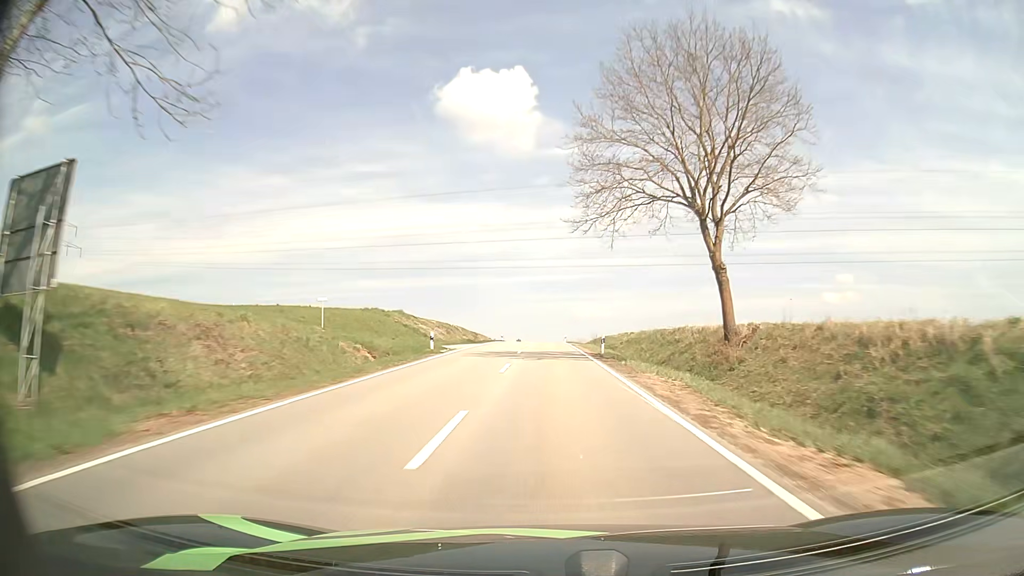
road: tertiary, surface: asphalt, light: Day
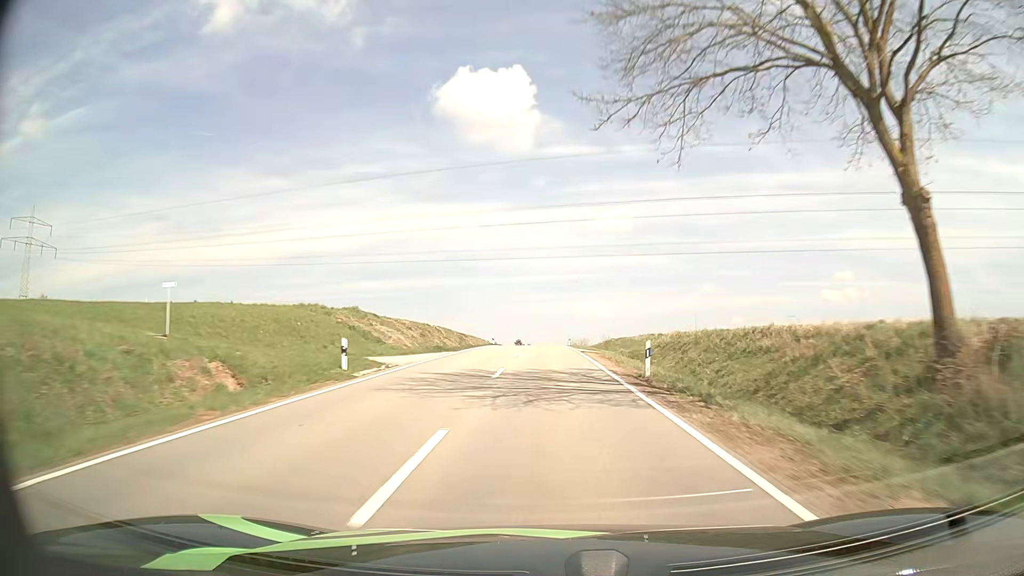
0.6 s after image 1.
(0.0, +14.2) m; 0°
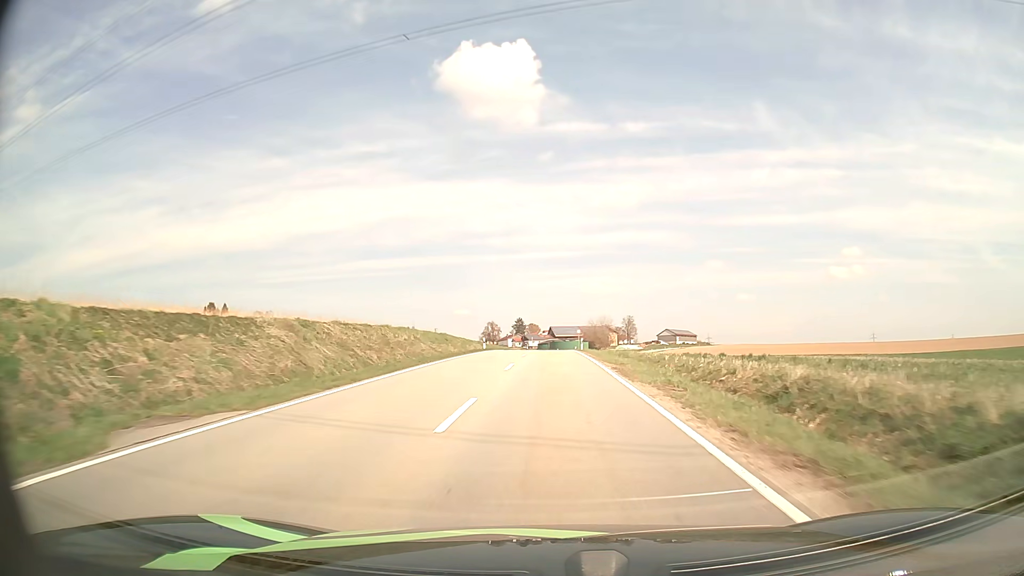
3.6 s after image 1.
(0.0, +70.4) m; 0°
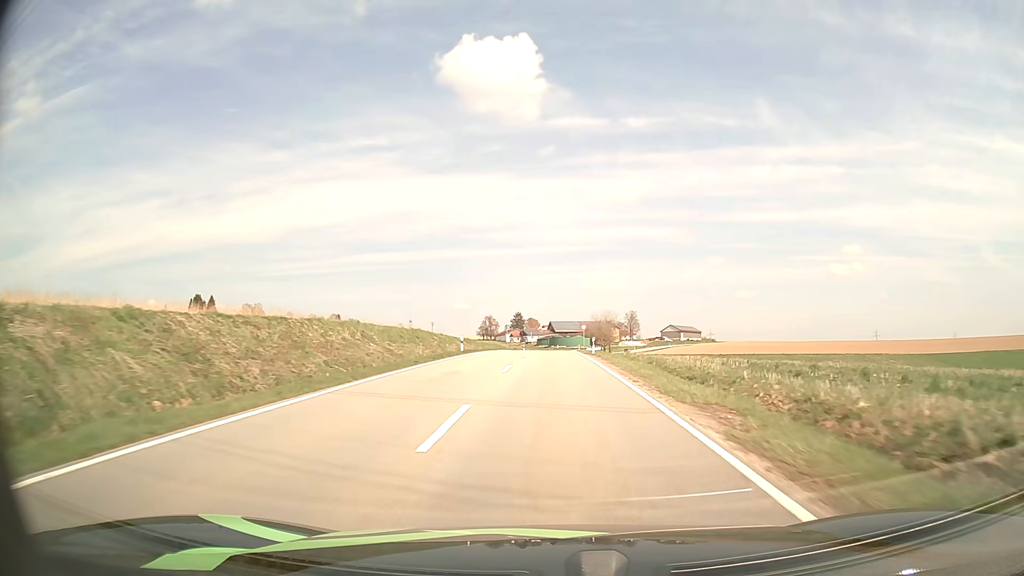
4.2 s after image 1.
(0.0, +14.0) m; 0°
(0, +10) (0, +20) (0, +30) (0, +40) (0, +50) (0, +60) (+1, +70) (+1, +80) (+1, +90) (+2, +100) m
